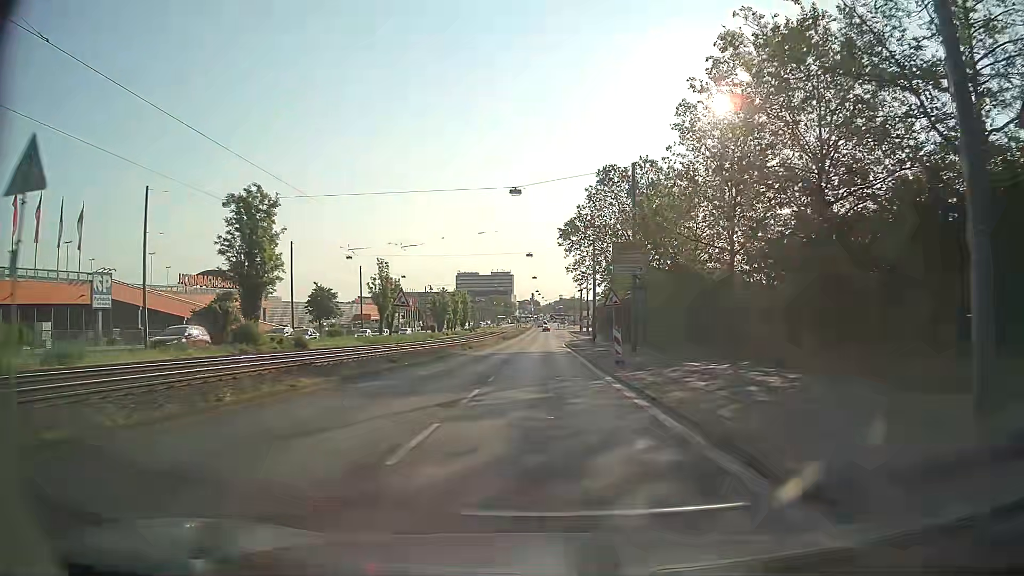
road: primary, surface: asphalt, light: Day
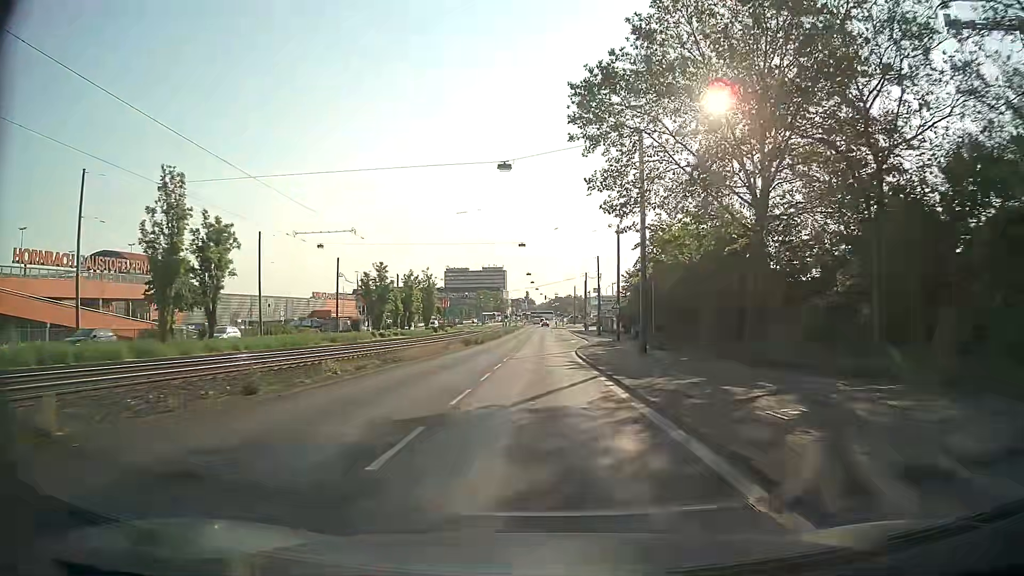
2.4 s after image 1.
(+0.3, +36.3) m; +1°
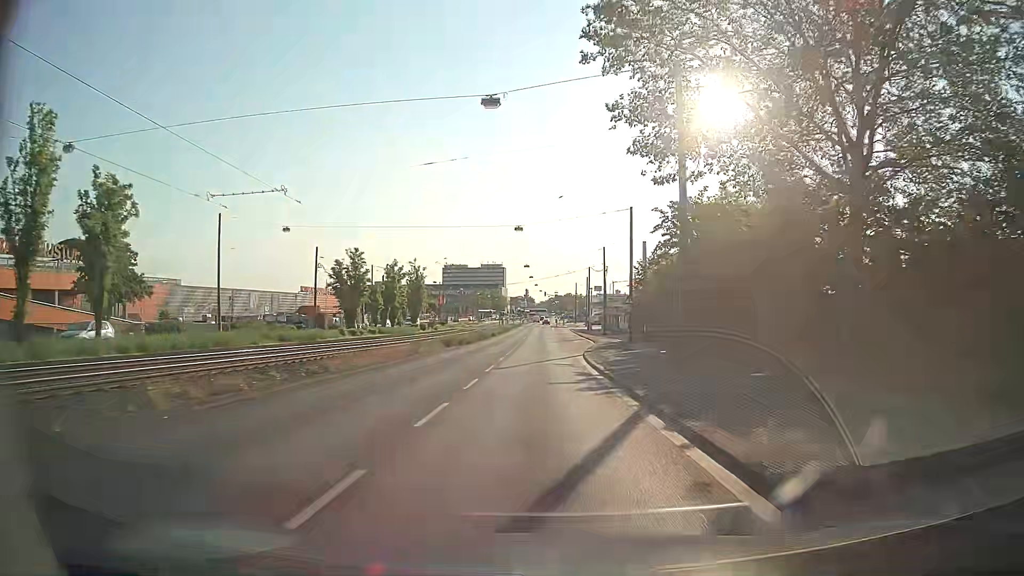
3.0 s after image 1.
(0.0, +9.1) m; 0°
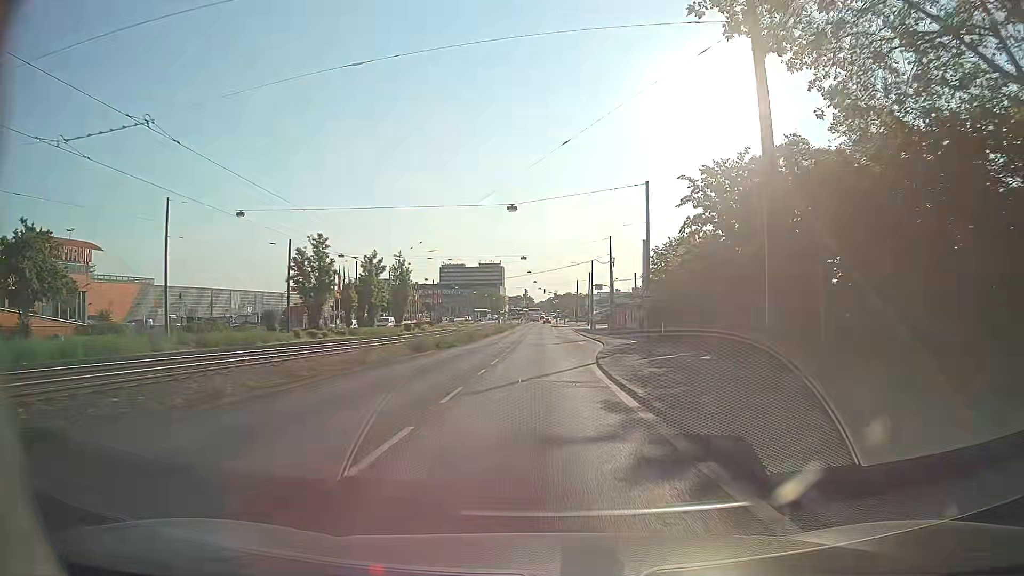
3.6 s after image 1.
(+0.1, +9.0) m; +1°
